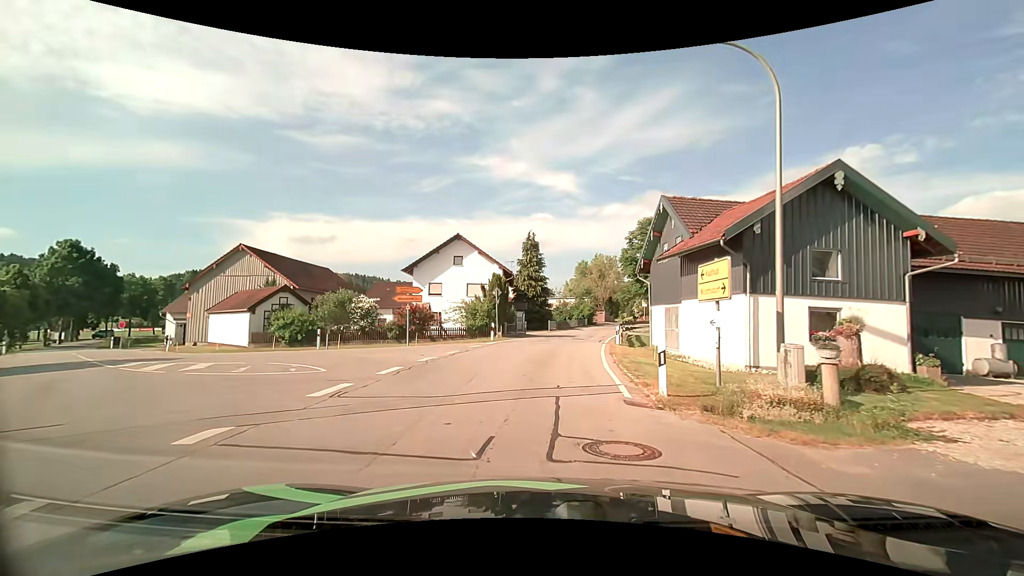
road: tertiary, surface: asphalt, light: Day
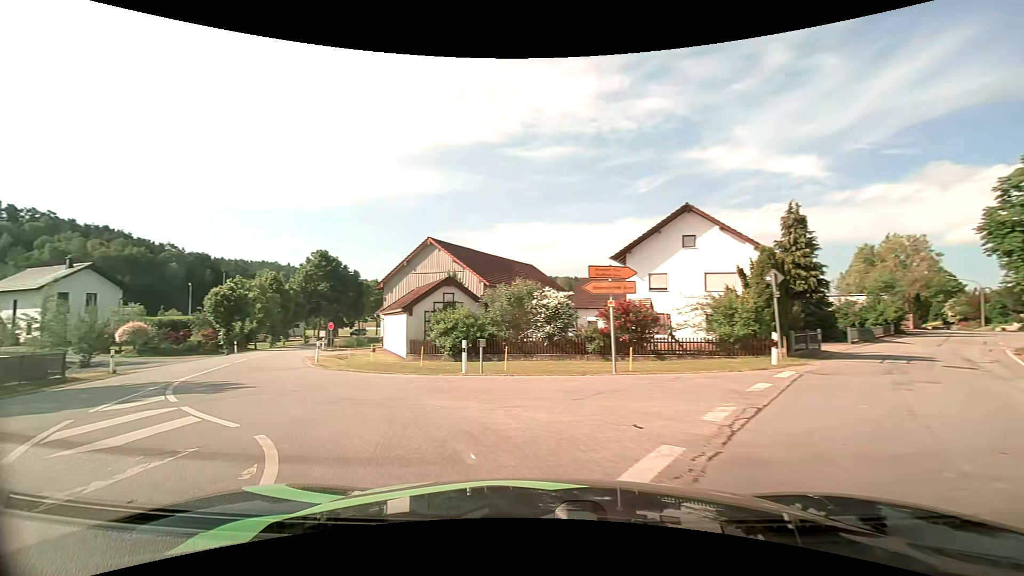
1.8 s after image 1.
(-1.4, +10.6) m; -24°
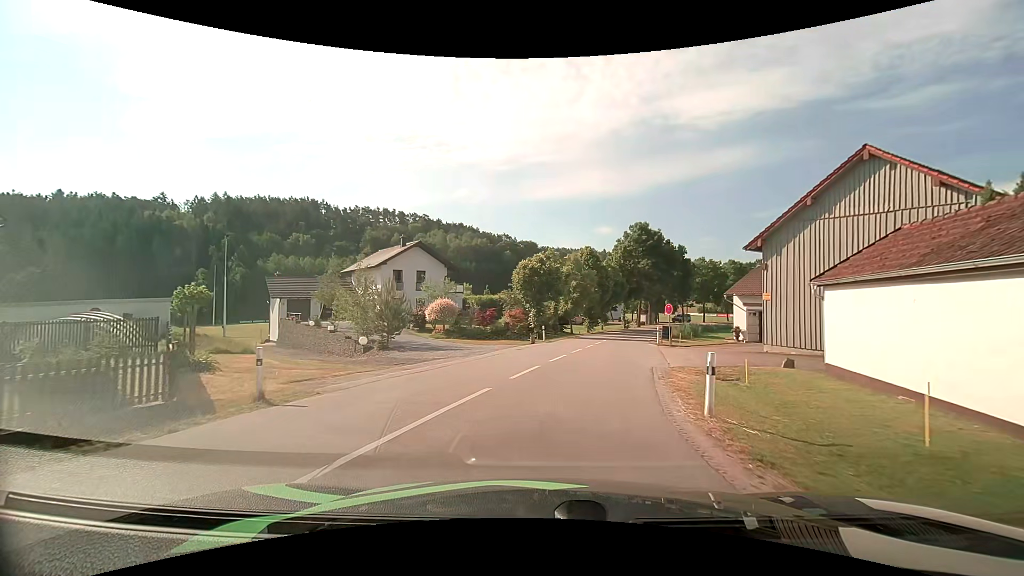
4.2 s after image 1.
(-6.3, +14.2) m; -35°
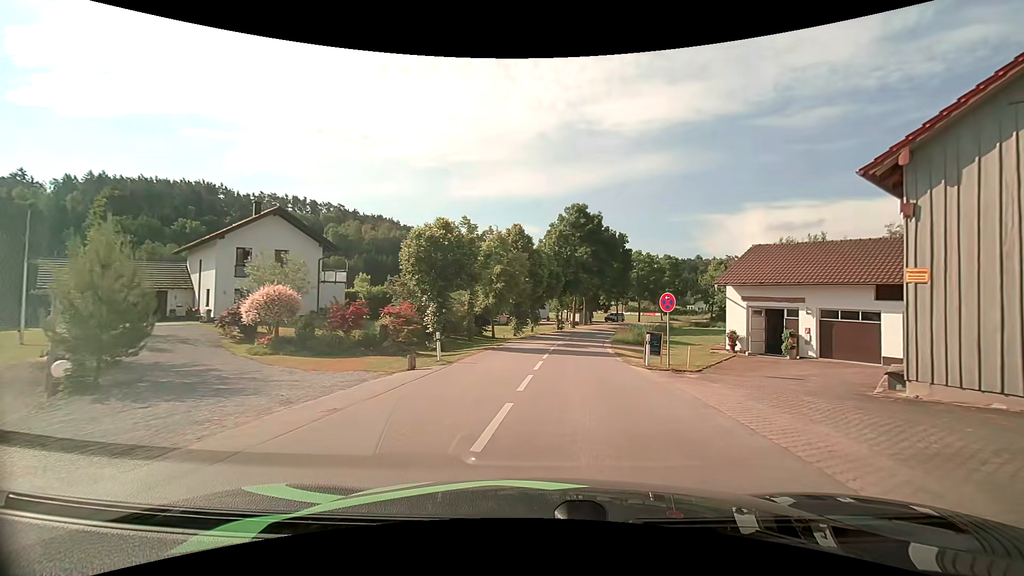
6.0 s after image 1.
(+0.9, +14.4) m; +9°
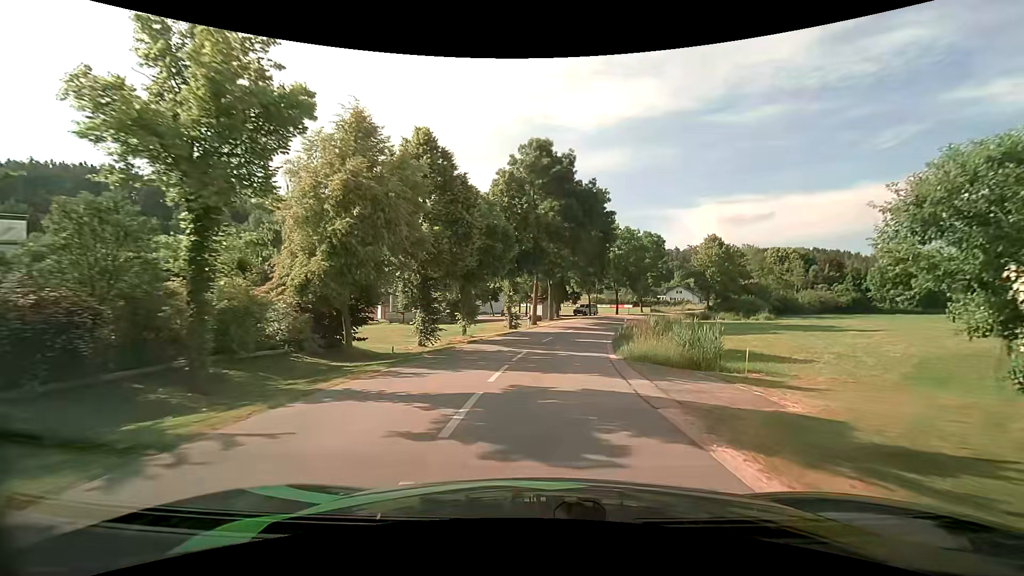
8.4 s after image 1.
(+1.5, +22.2) m; +5°
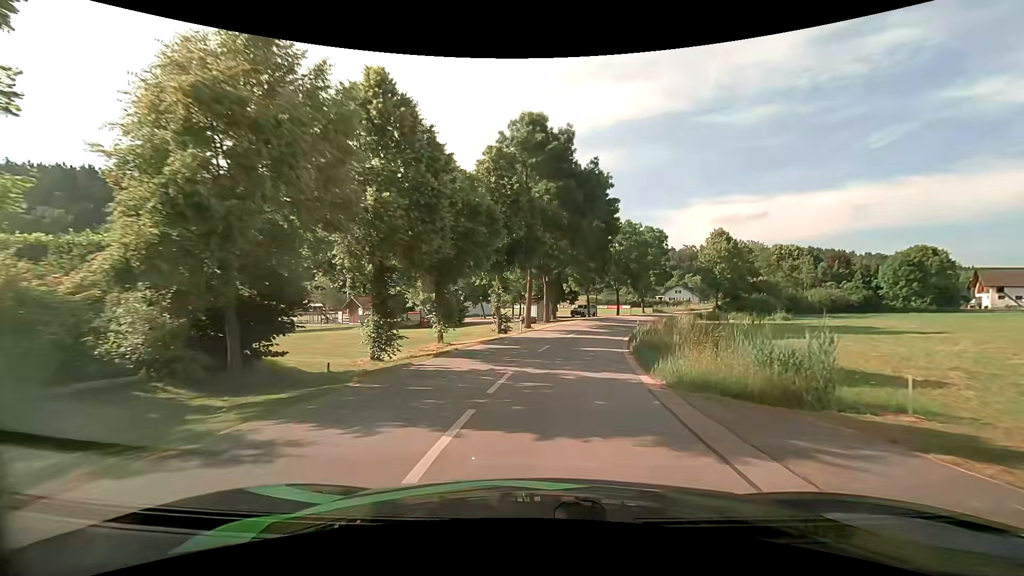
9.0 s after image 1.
(0.0, +5.9) m; +1°
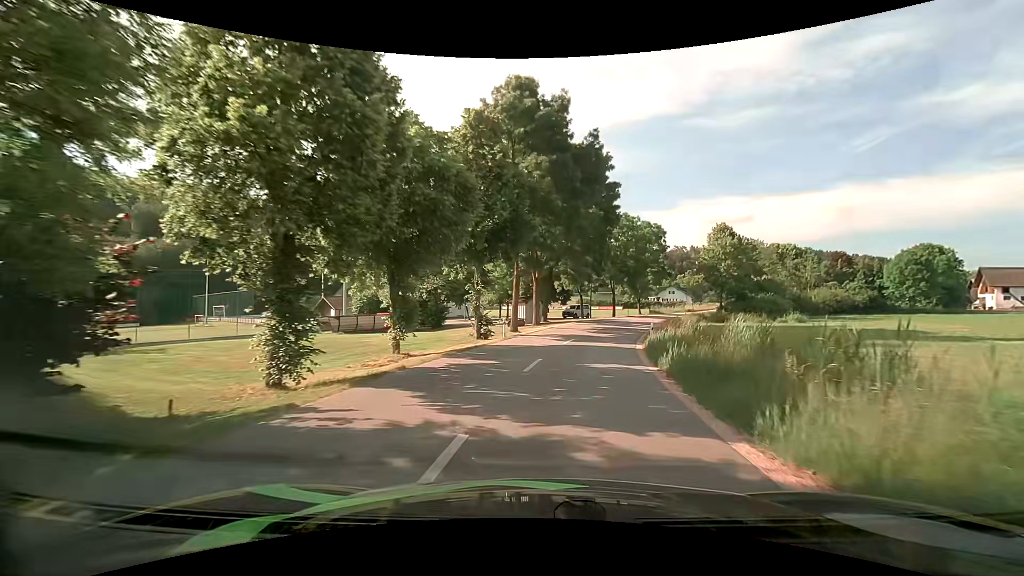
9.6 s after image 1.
(0.0, +6.0) m; +1°
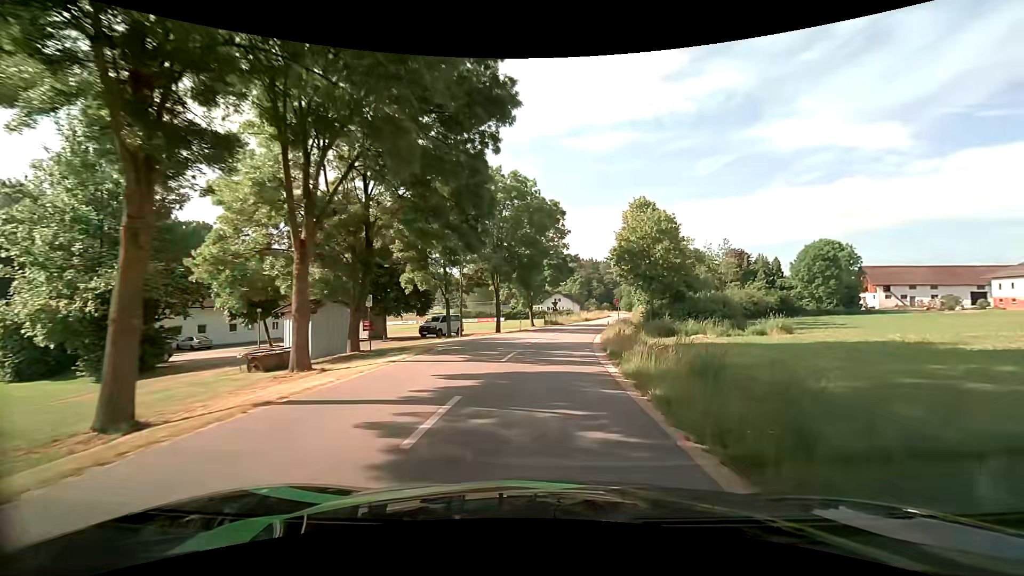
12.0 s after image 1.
(+2.8, +24.0) m; +13°
(0, +10) (+1, +20) (+2, +30) (+3, +40) (+5, +50) (+7, +59) (+10, +69) (+12, +79) (+14, +89) (+16, +98) m
